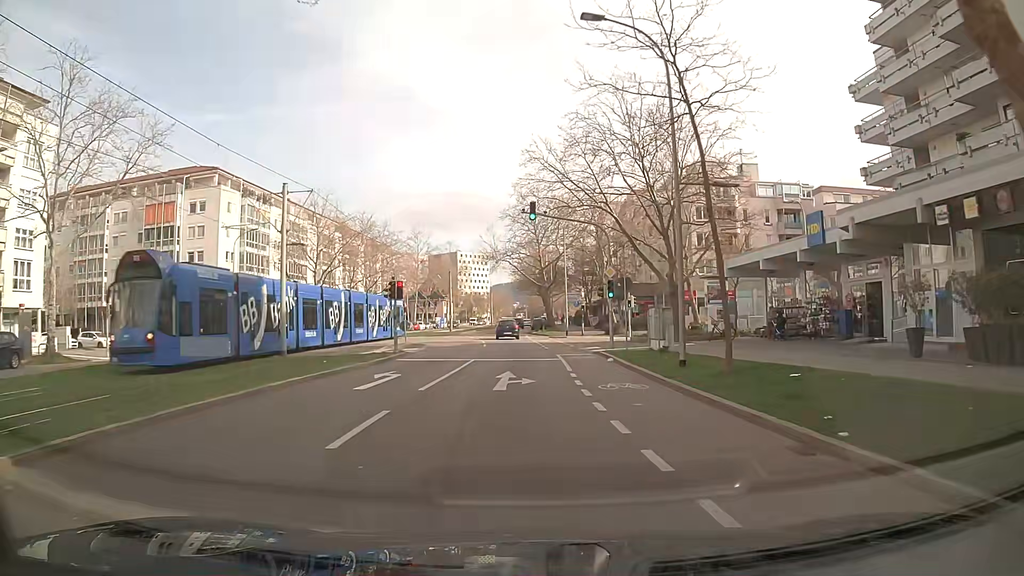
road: tertiary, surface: asphalt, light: Day
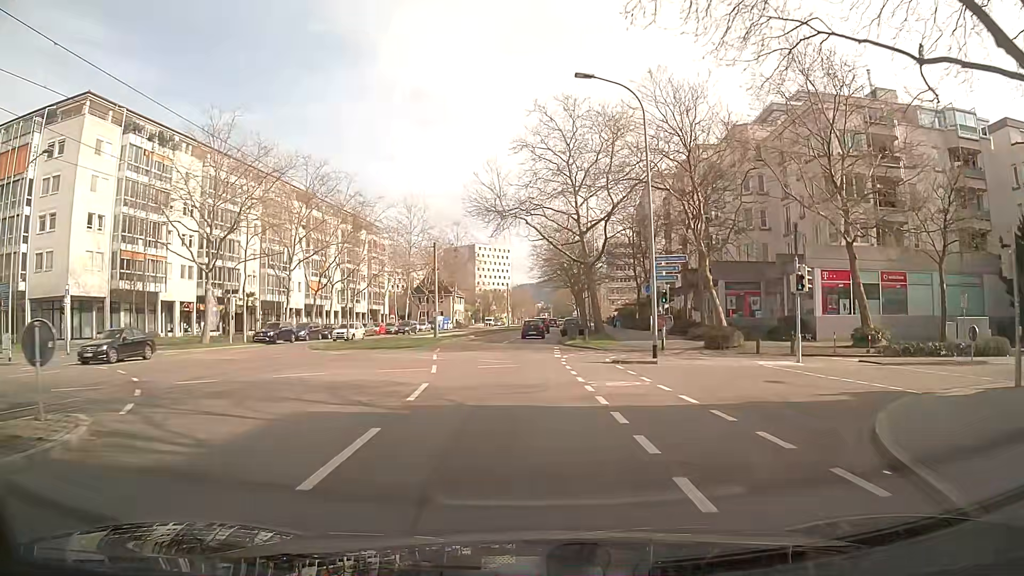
(+0.1, +30.0) m; -1°
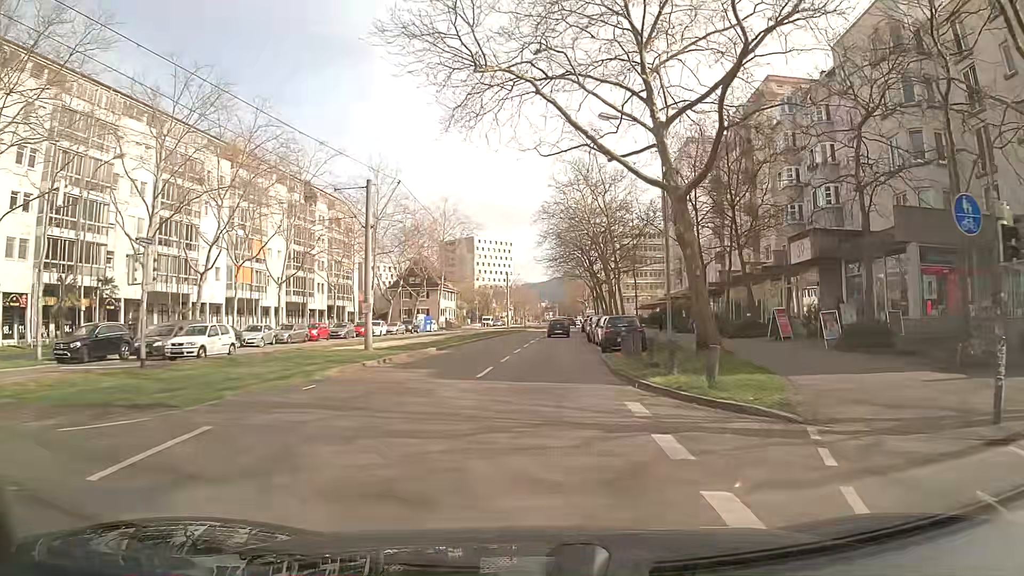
(-0.4, +24.3) m; 0°
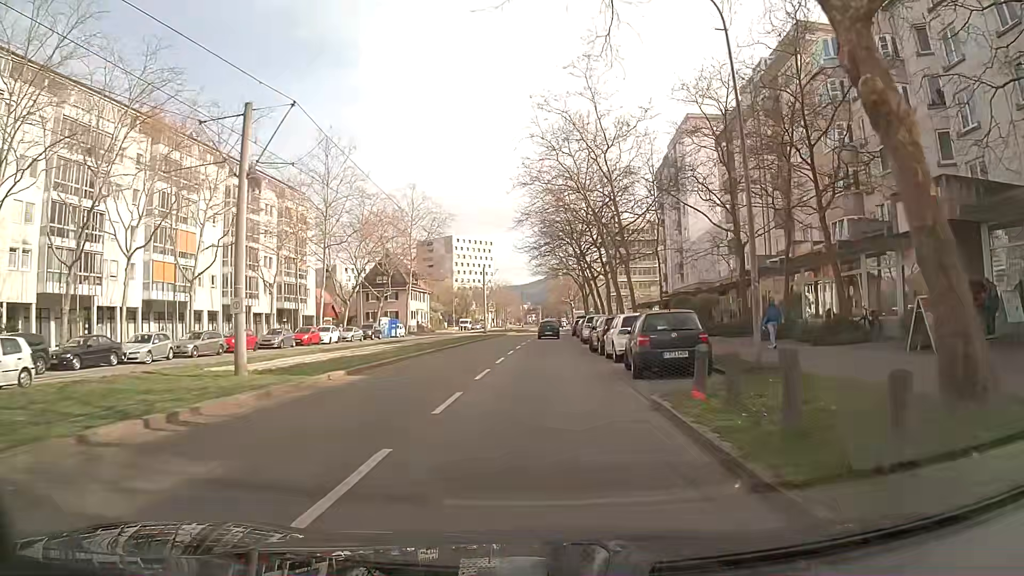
(+0.1, +11.8) m; +2°
